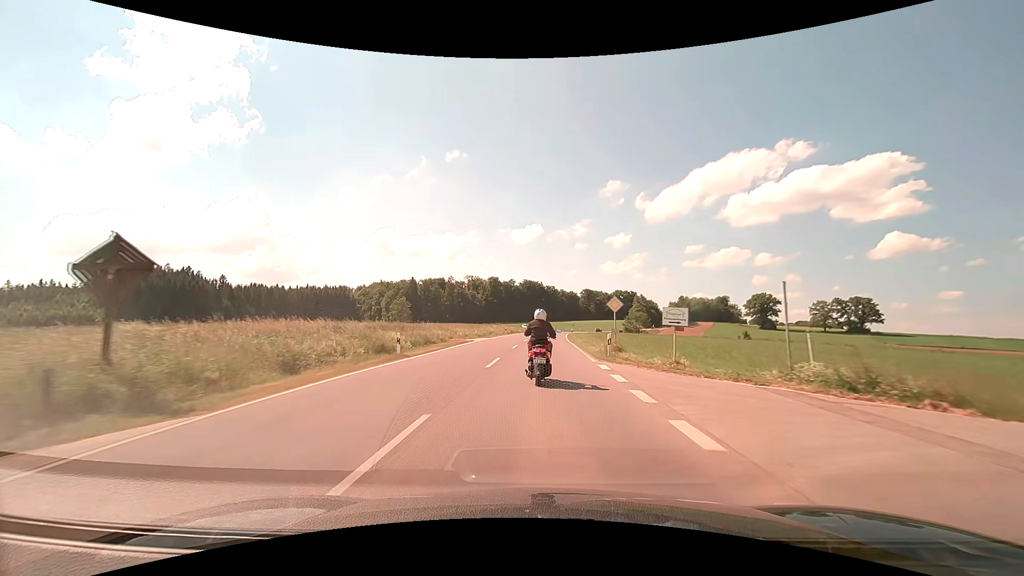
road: secondary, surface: asphalt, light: Day
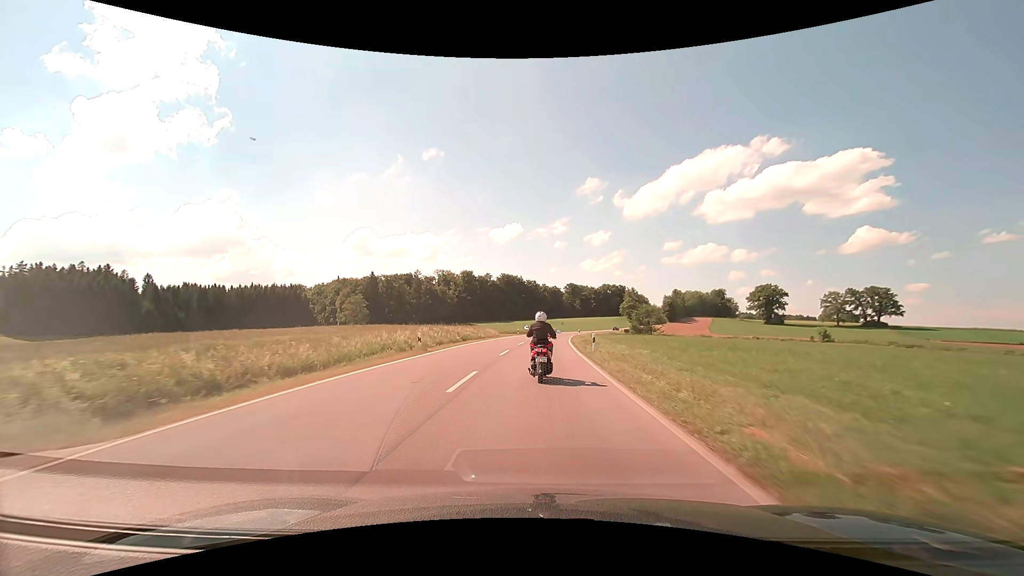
(+0.8, +41.7) m; +2°
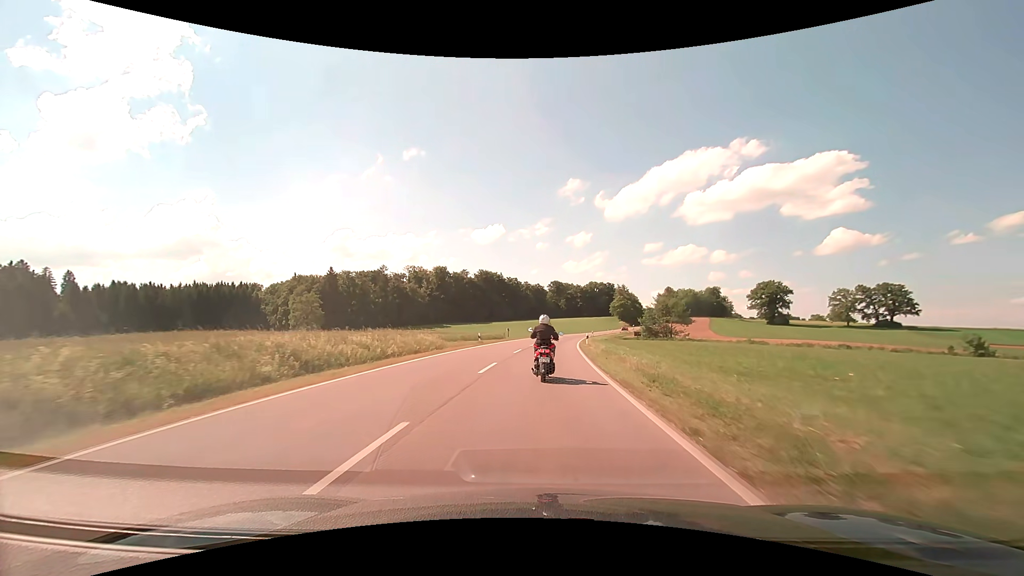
(+0.4, +31.8) m; +2°
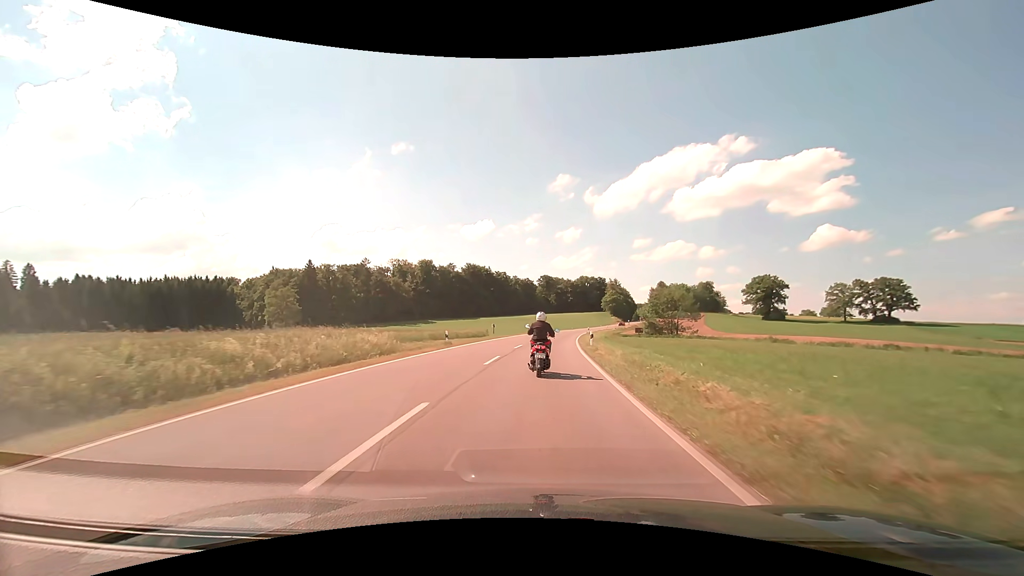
(+0.1, +10.5) m; +1°
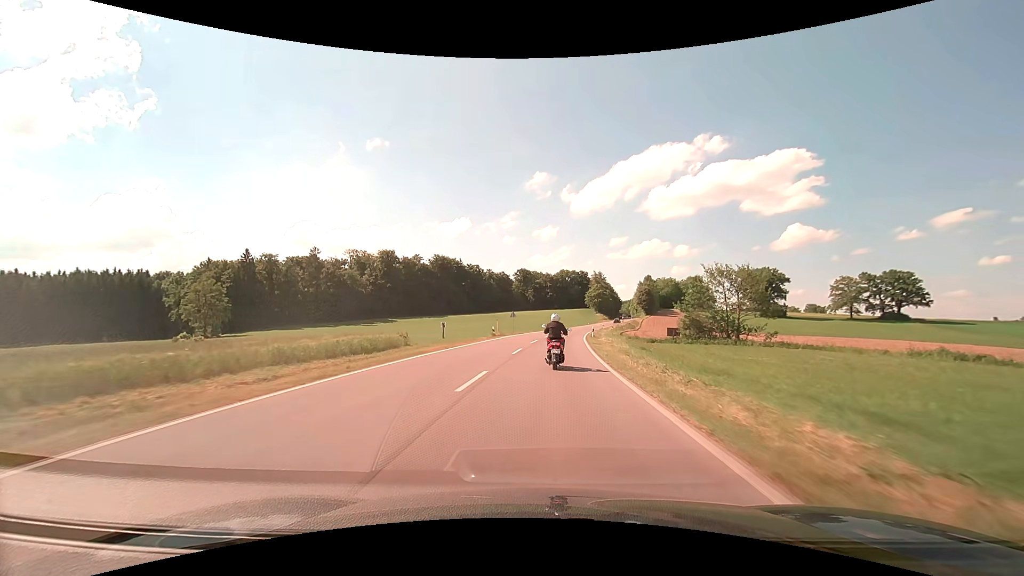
(+0.6, +30.6) m; +2°
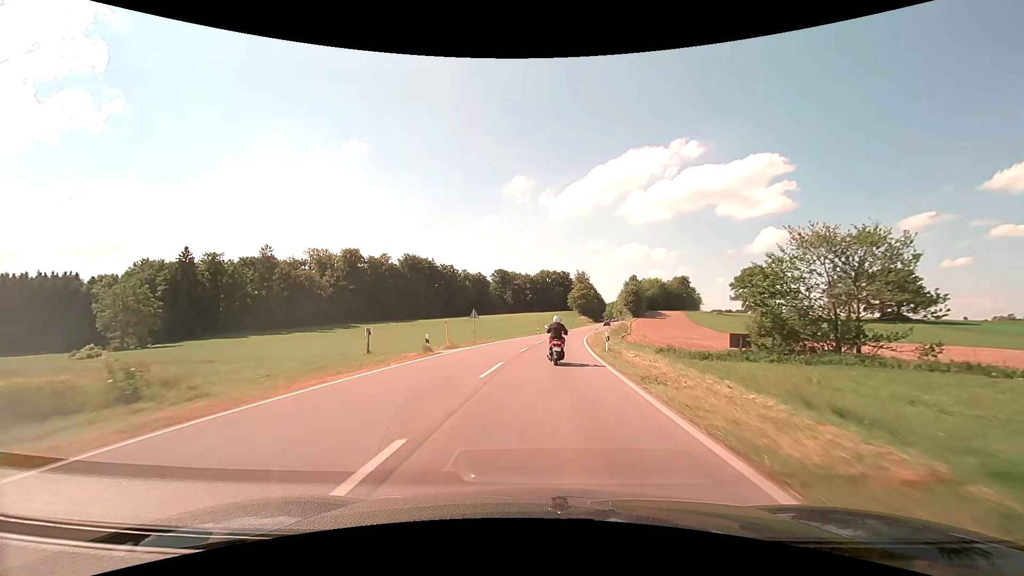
(+0.5, +20.3) m; +2°
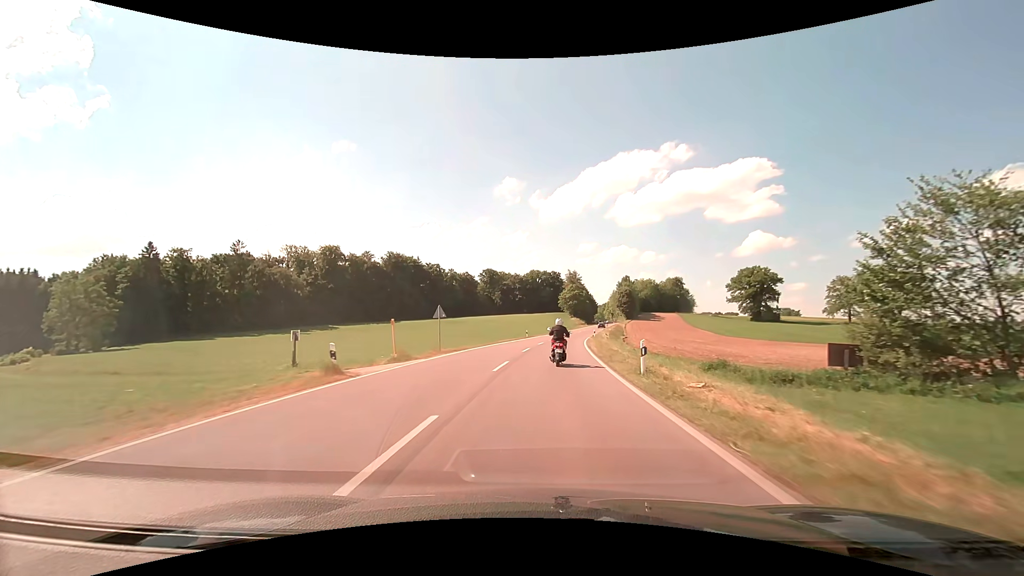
(+0.1, +10.5) m; +1°
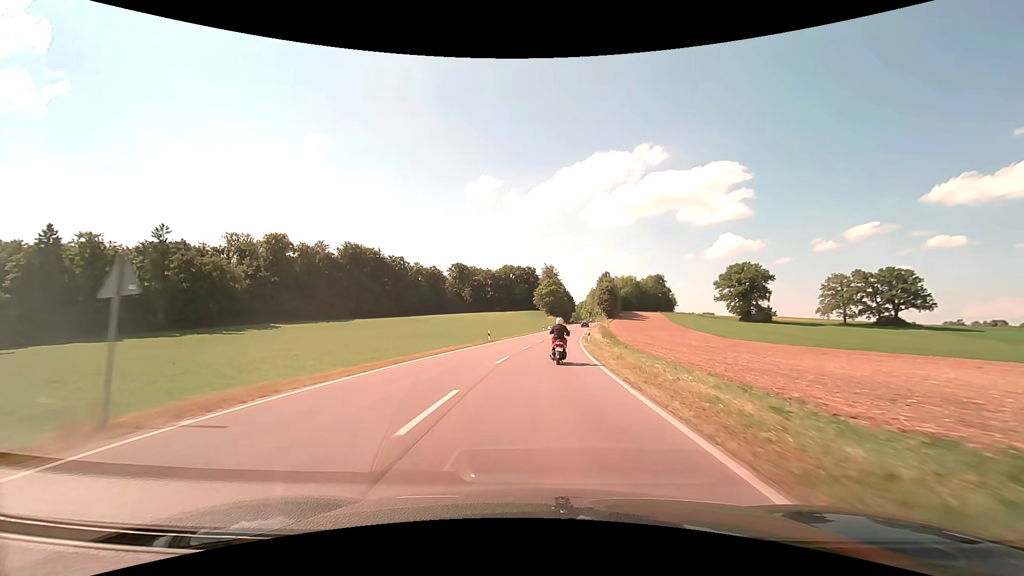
(+0.5, +21.6) m; +3°
(0, +10) (0, +20) (+1, +30) (+1, +40) (+2, +50) (+3, +60) (+4, +70) (+5, +80) (+6, +90) (+8, +100) m
